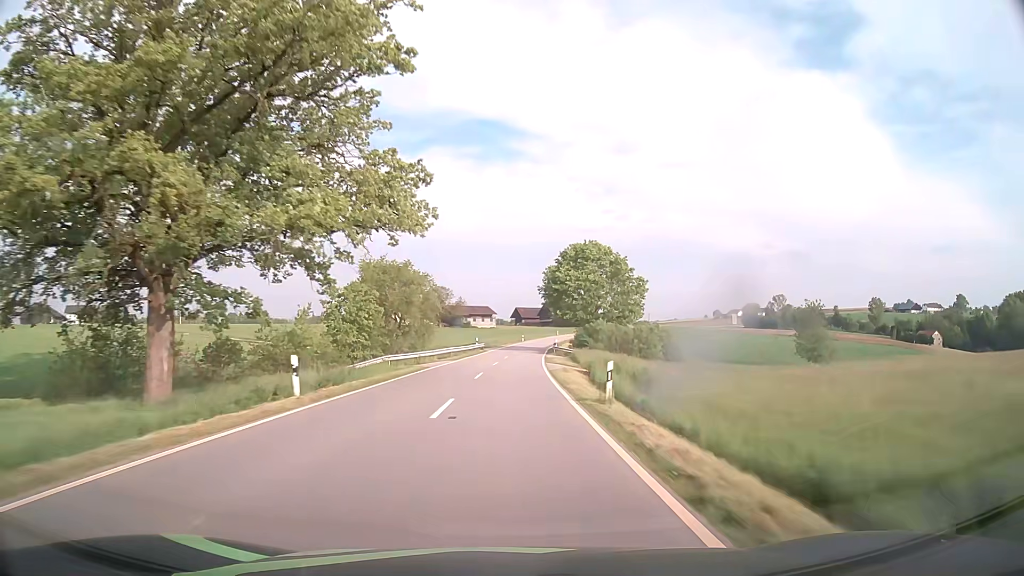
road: tertiary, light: Day
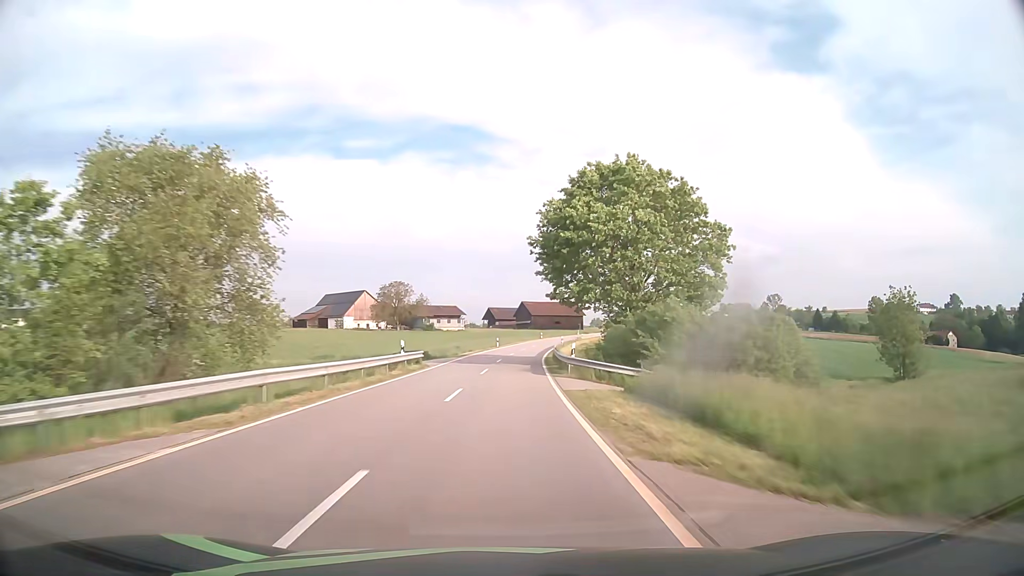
(+0.6, +33.0) m; +2°
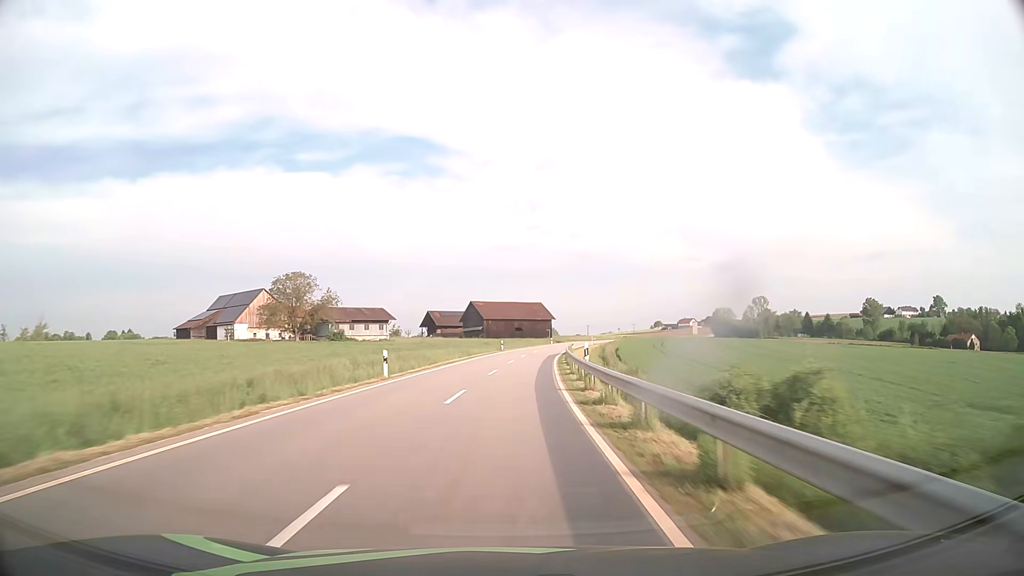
(+1.6, +49.5) m; +4°
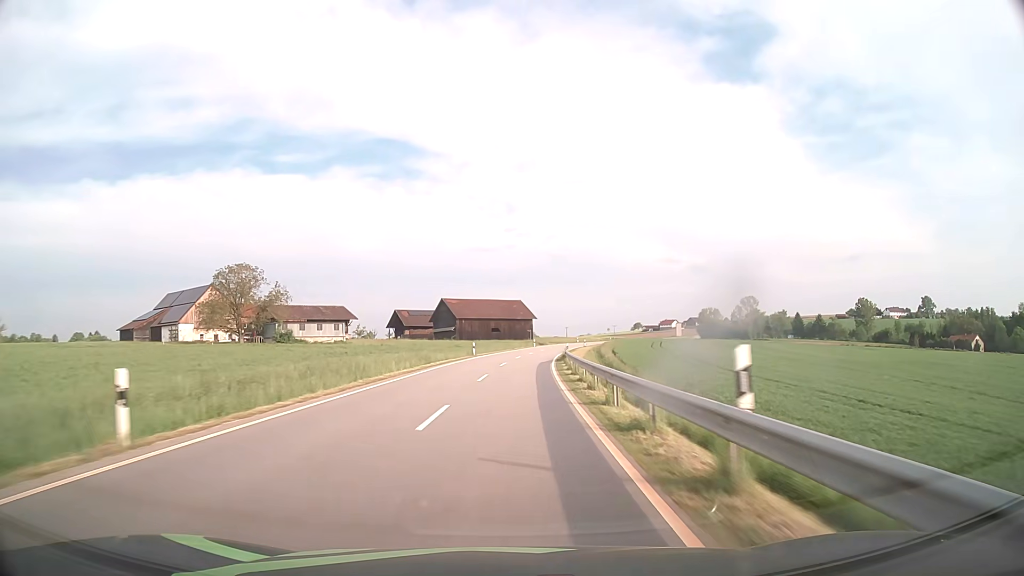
(+0.3, +16.4) m; +2°
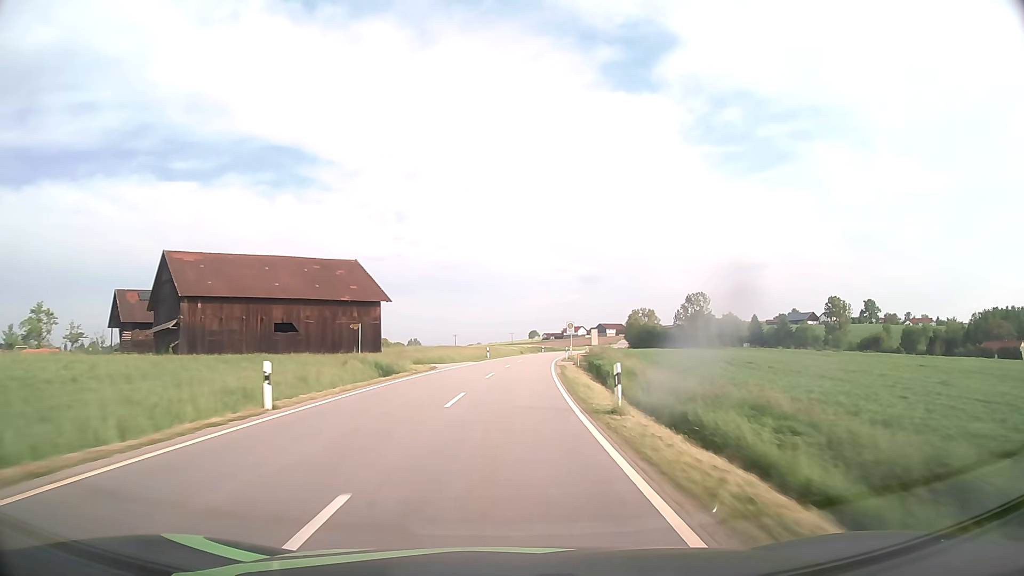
(+6.5, +80.7) m; +9°
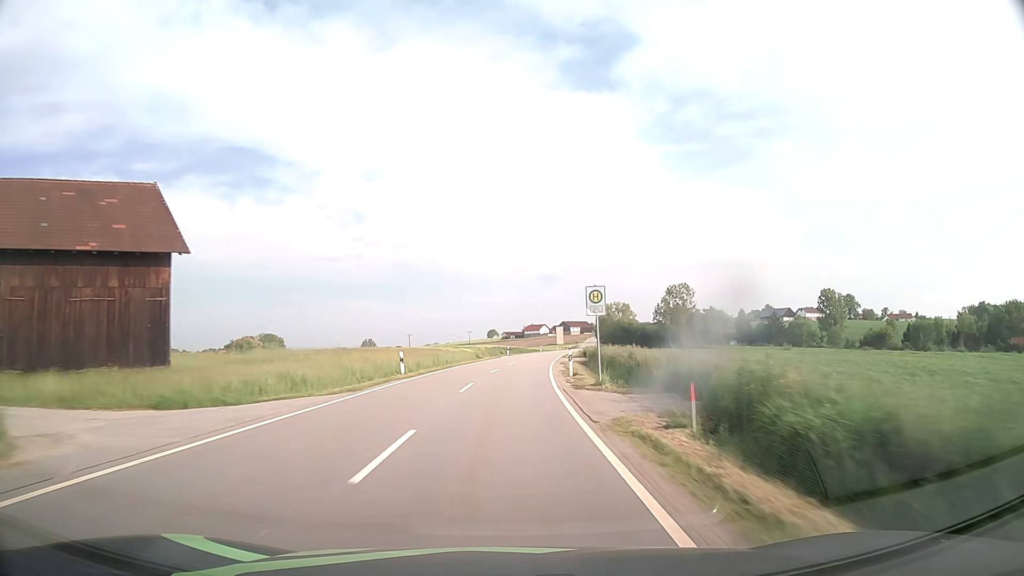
(+1.0, +32.0) m; +3°
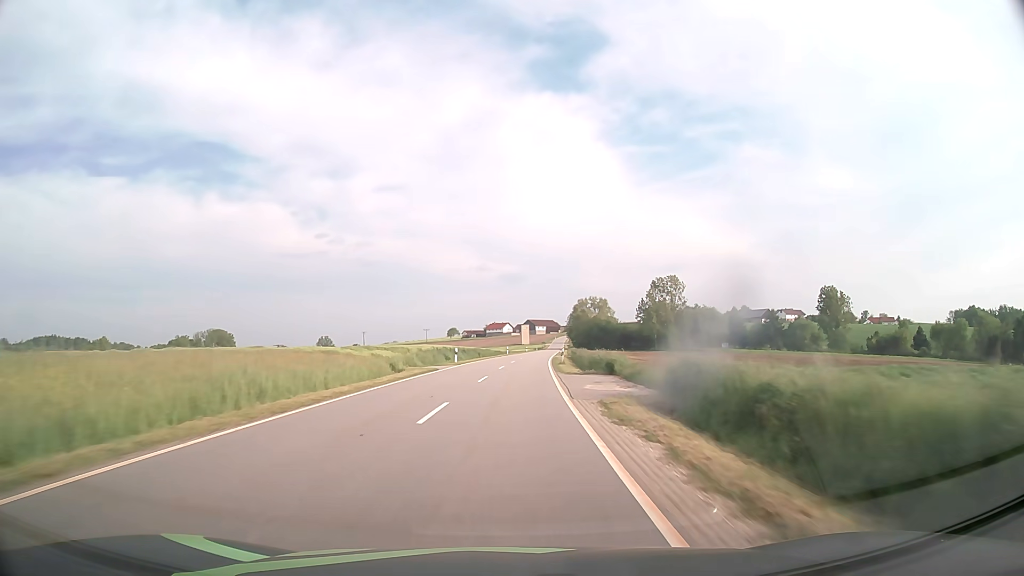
(+1.0, +31.8) m; +3°
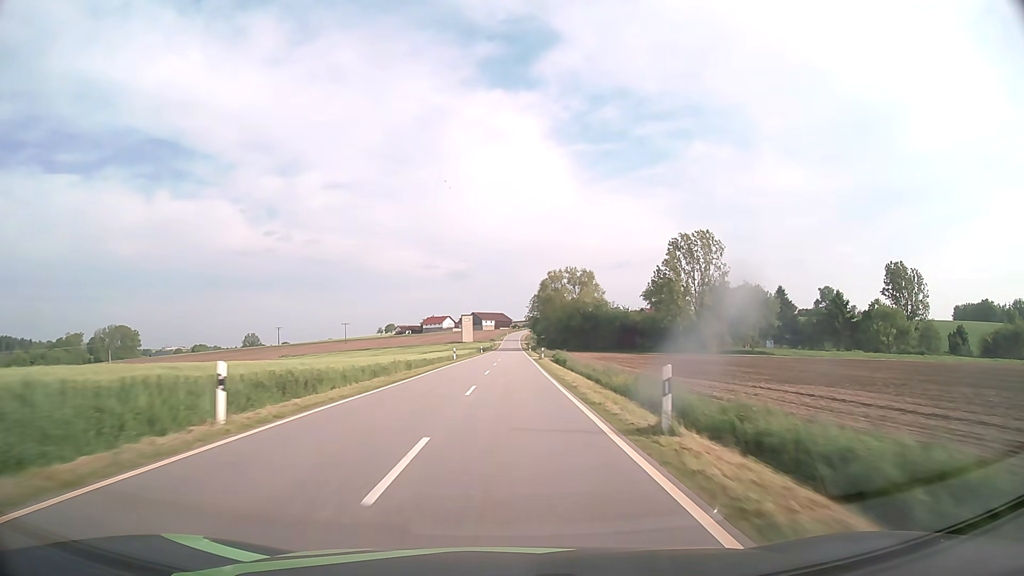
(+3.9, +78.3) m; +5°
(0, +10) (0, +20) (0, +30) (0, +40) (0, +50) (0, +60) (+1, +70) (+1, +80) (+1, +90) (+1, +100) m
